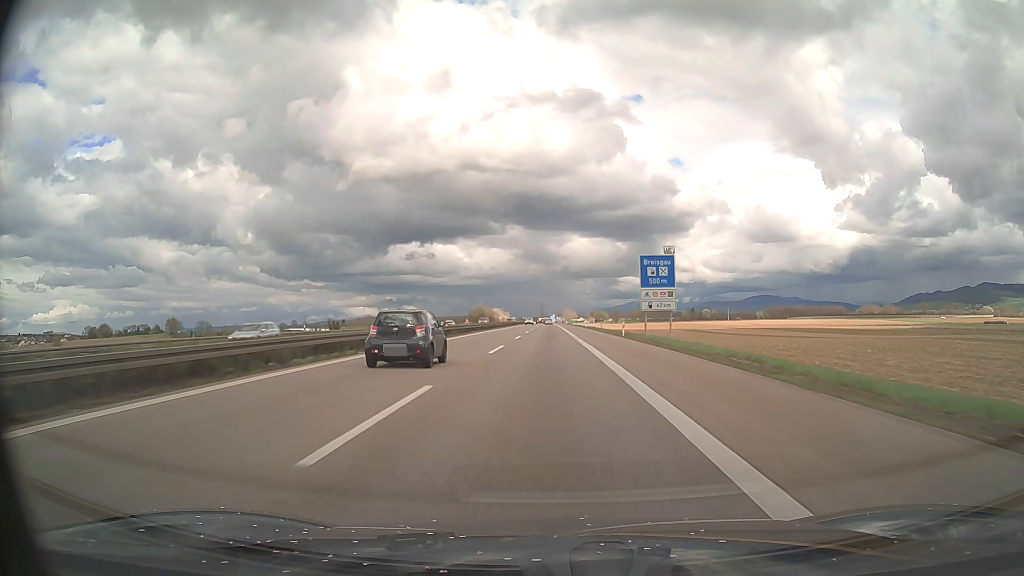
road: motorway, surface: asphalt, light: Day
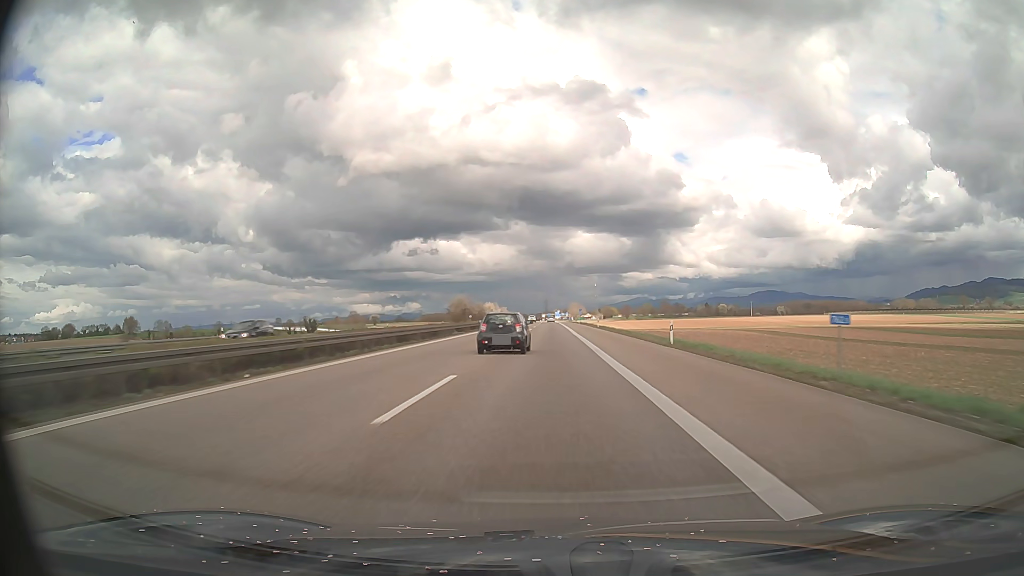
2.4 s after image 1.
(-0.4, +69.7) m; 0°
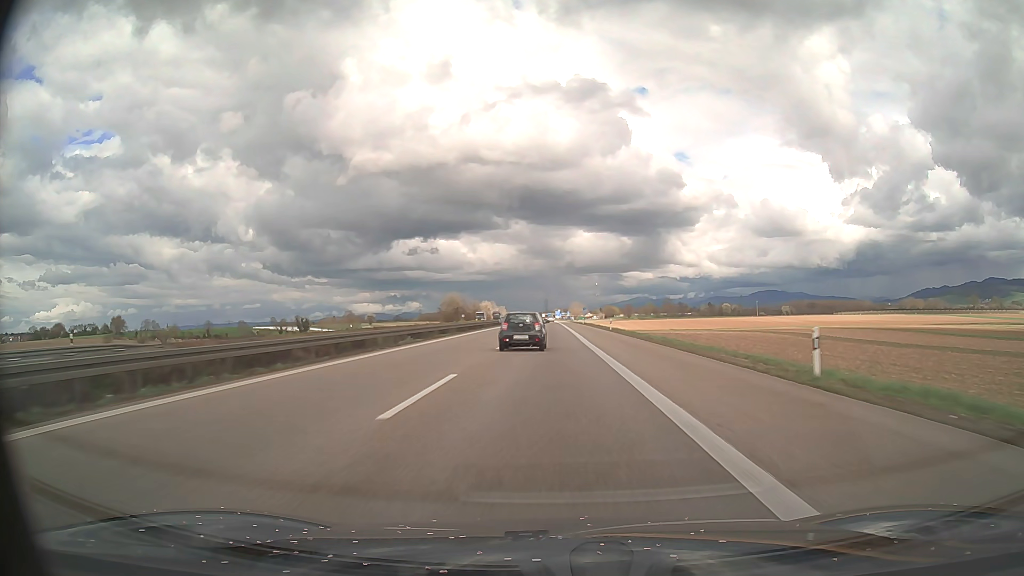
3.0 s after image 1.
(0.0, +17.4) m; 0°
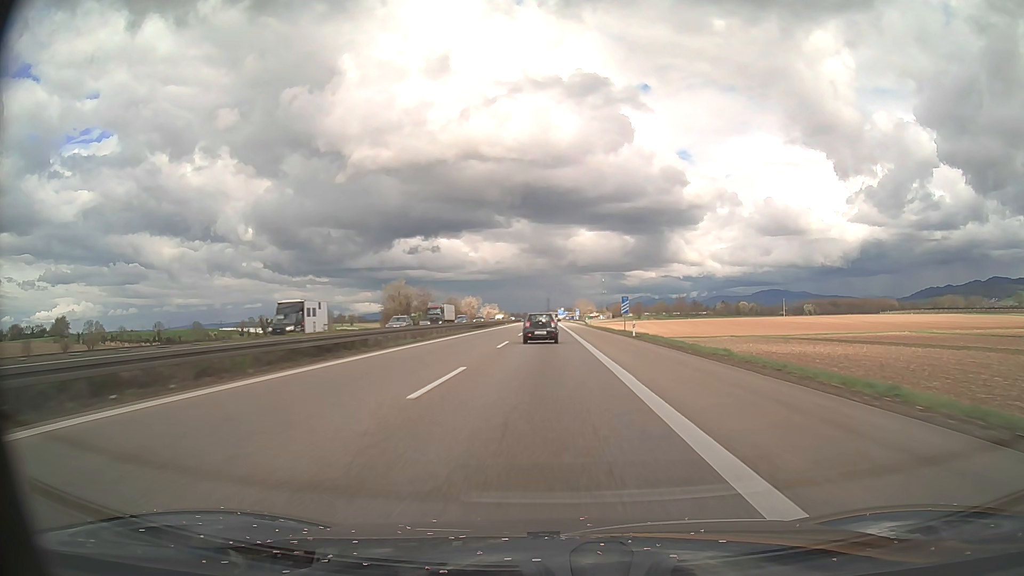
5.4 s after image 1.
(0.0, +69.9) m; 0°
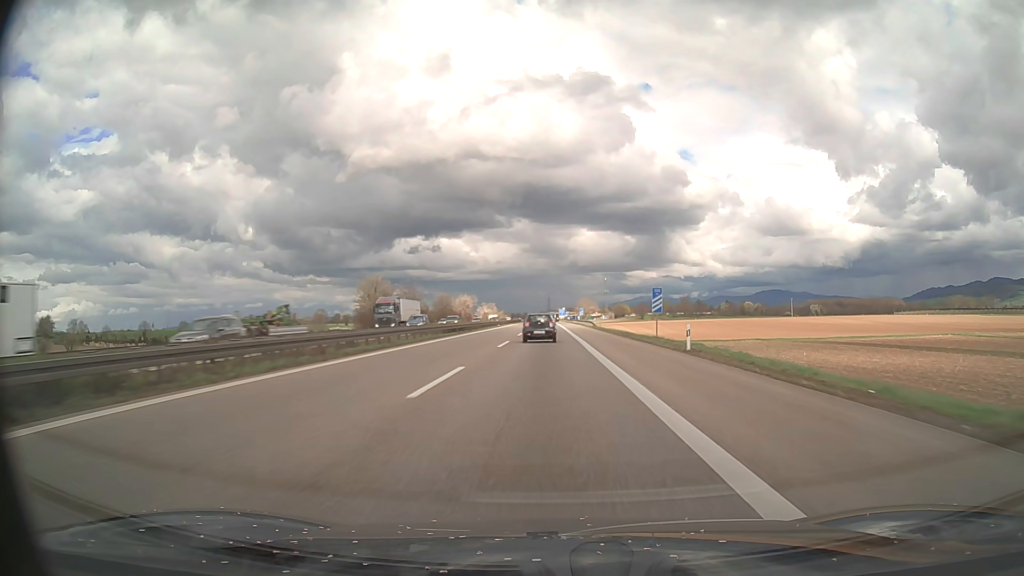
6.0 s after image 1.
(0.0, +17.5) m; 0°
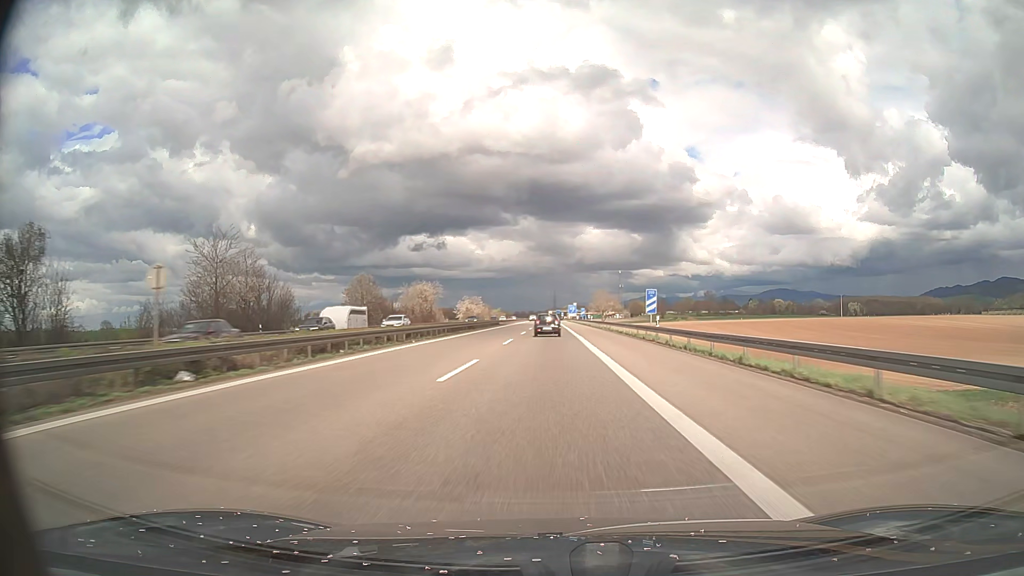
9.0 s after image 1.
(-0.5, +87.3) m; -1°
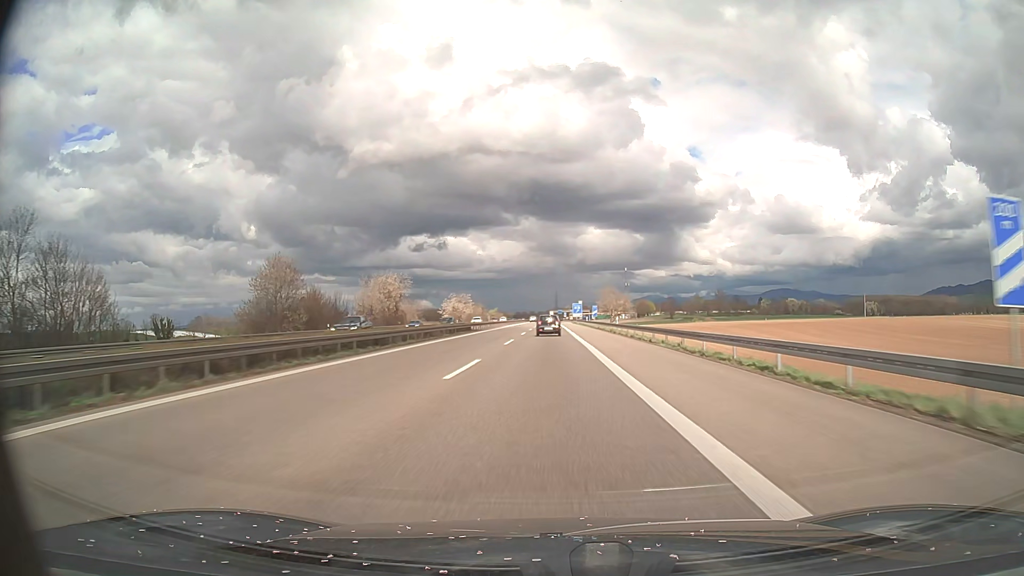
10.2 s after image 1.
(0.0, +34.9) m; 0°
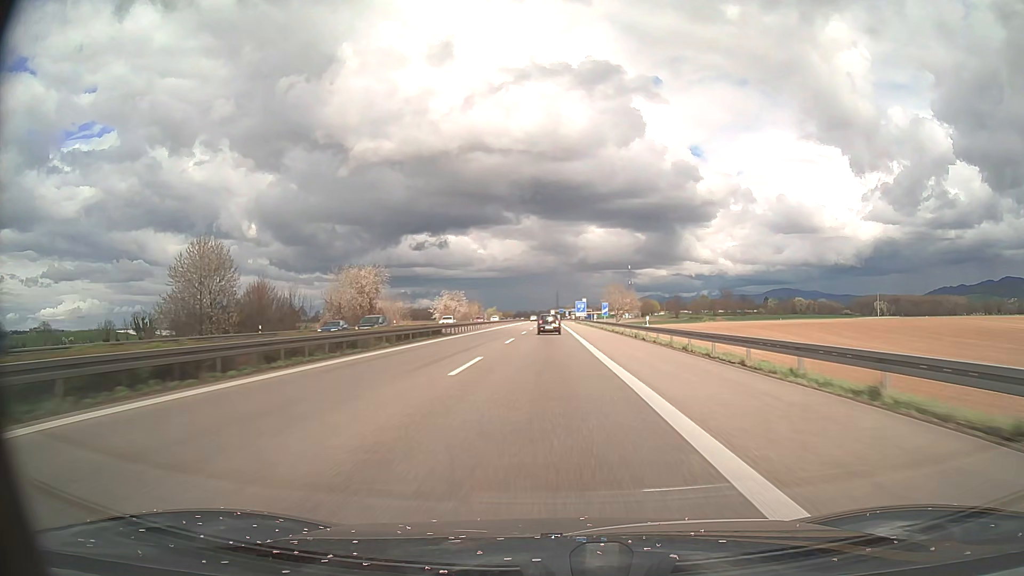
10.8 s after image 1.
(0.0, +17.5) m; 0°
(0, +10) (0, +20) (0, +30) (0, +40) (0, +50) (0, +60) (0, +70) (0, +80) (0, +90) (0, +100) m
